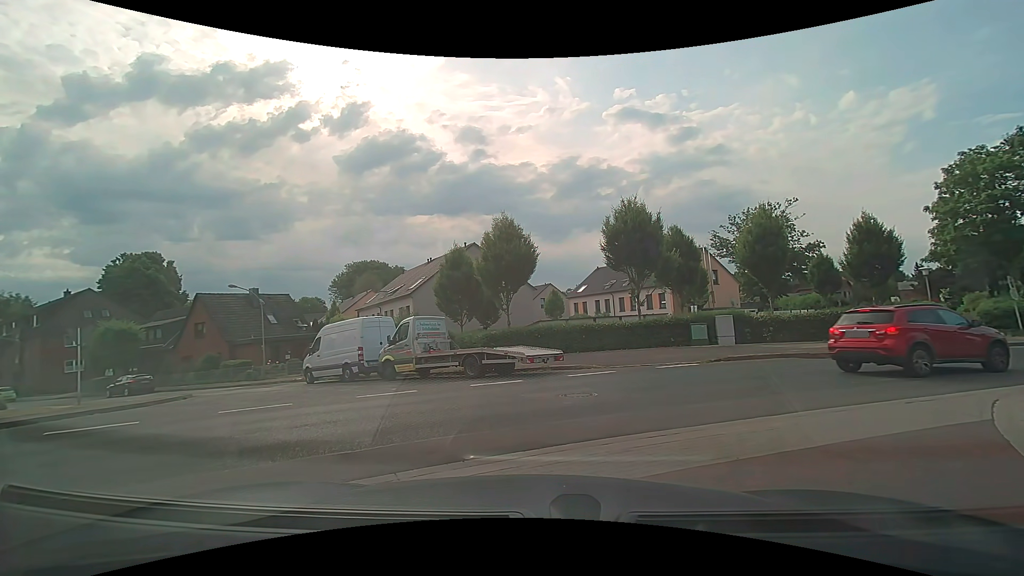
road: residential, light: Day
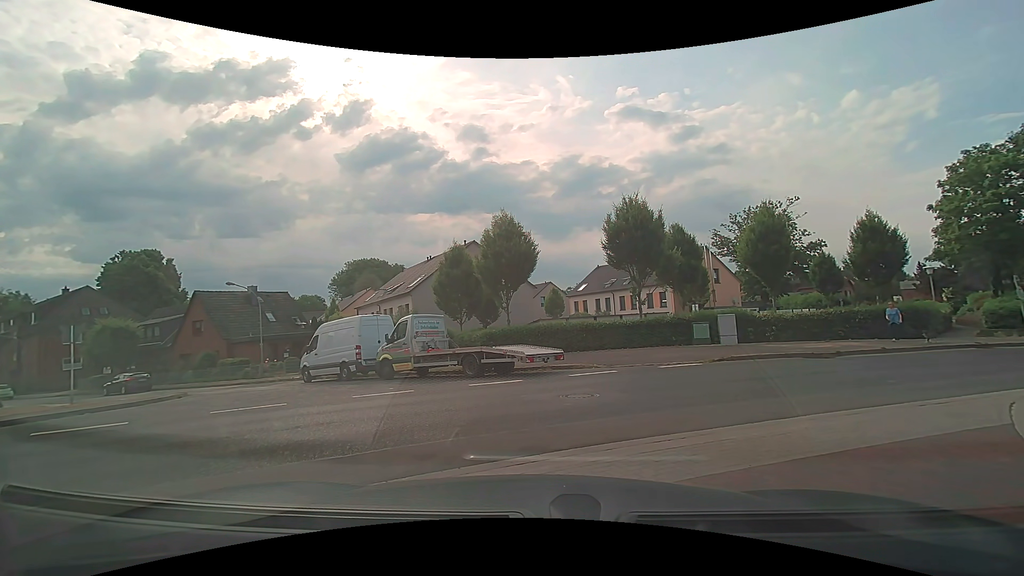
(0.0, +0.3) m; 0°
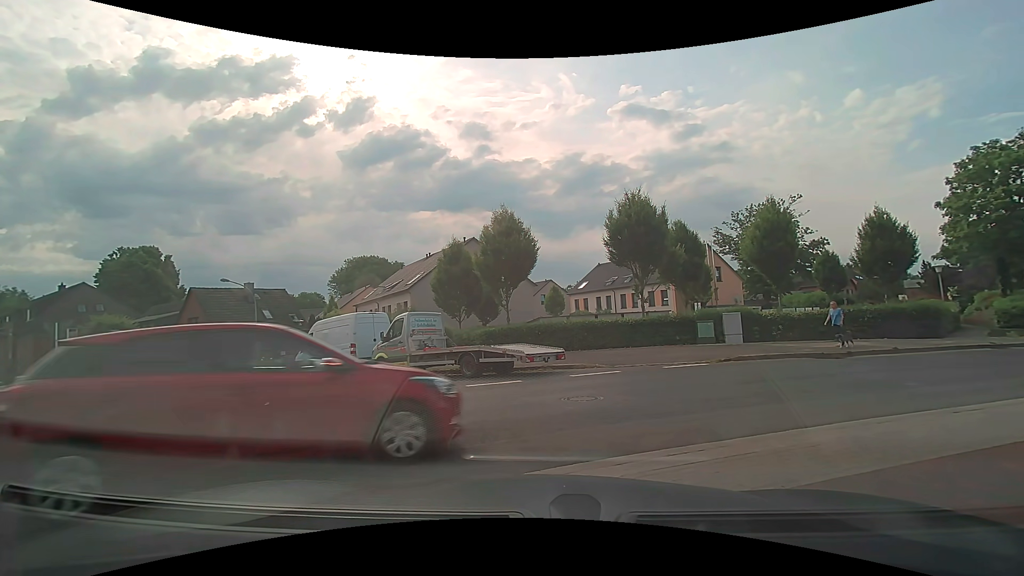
(0.0, +0.6) m; 0°
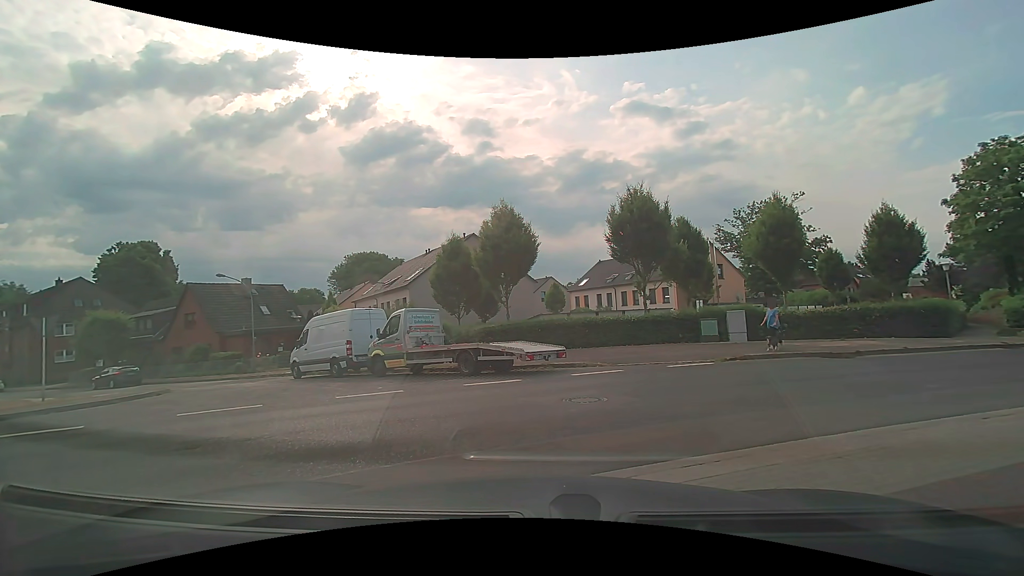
(0.0, +0.5) m; 0°
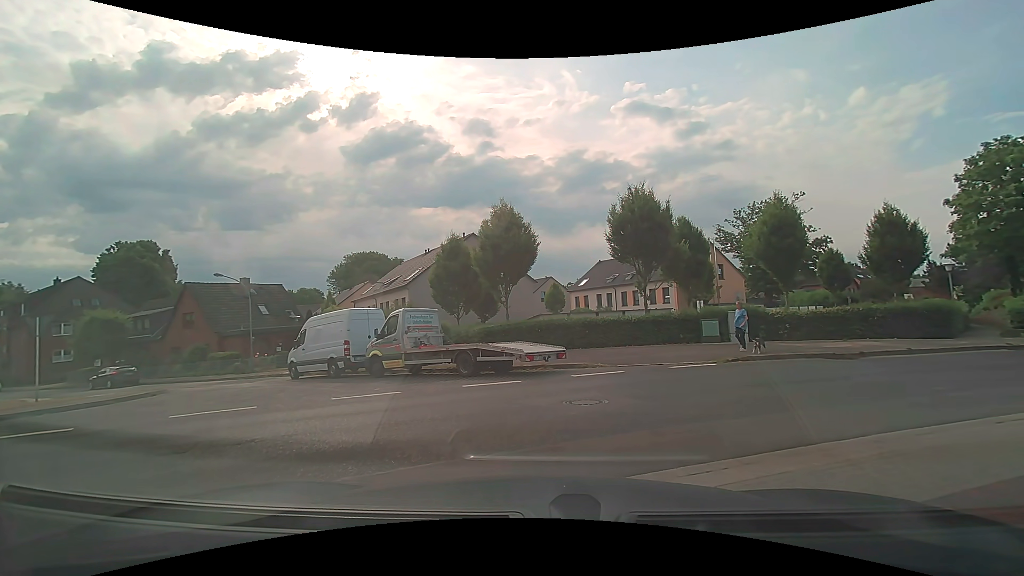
(0.0, +0.2) m; 0°
